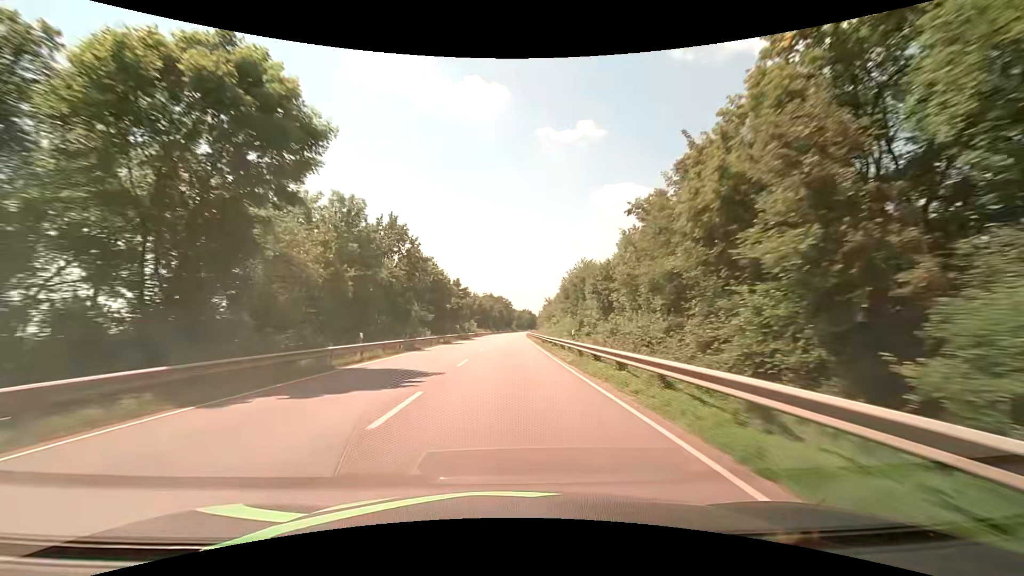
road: primary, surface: asphalt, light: Day
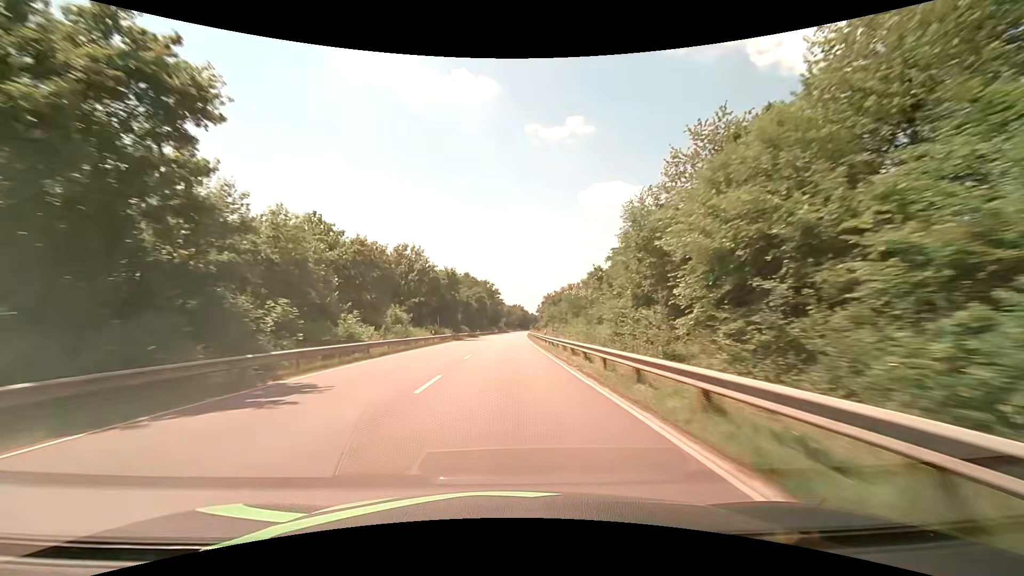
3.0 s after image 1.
(+1.3, +79.0) m; +2°
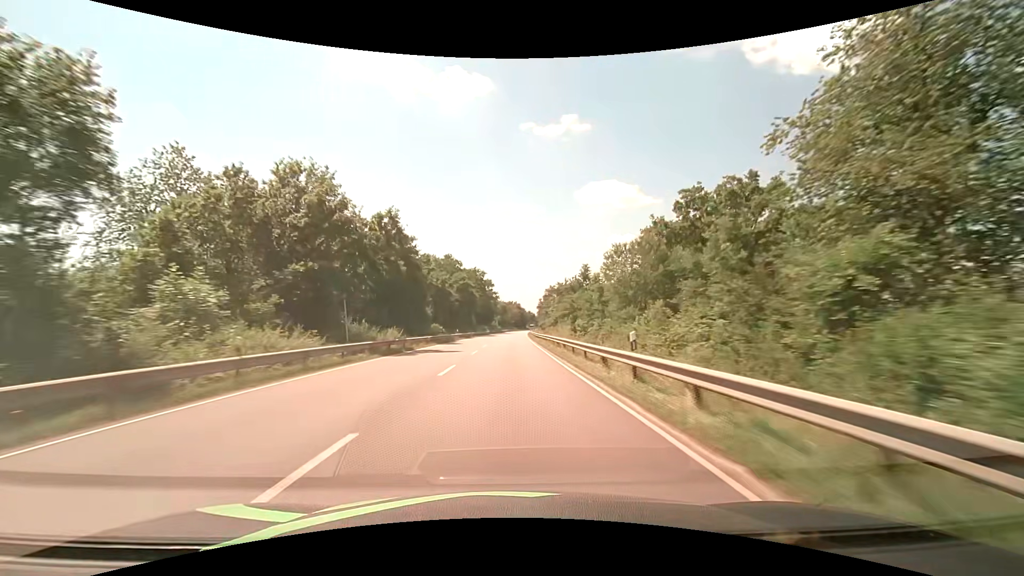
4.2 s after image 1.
(+0.1, +31.6) m; +1°
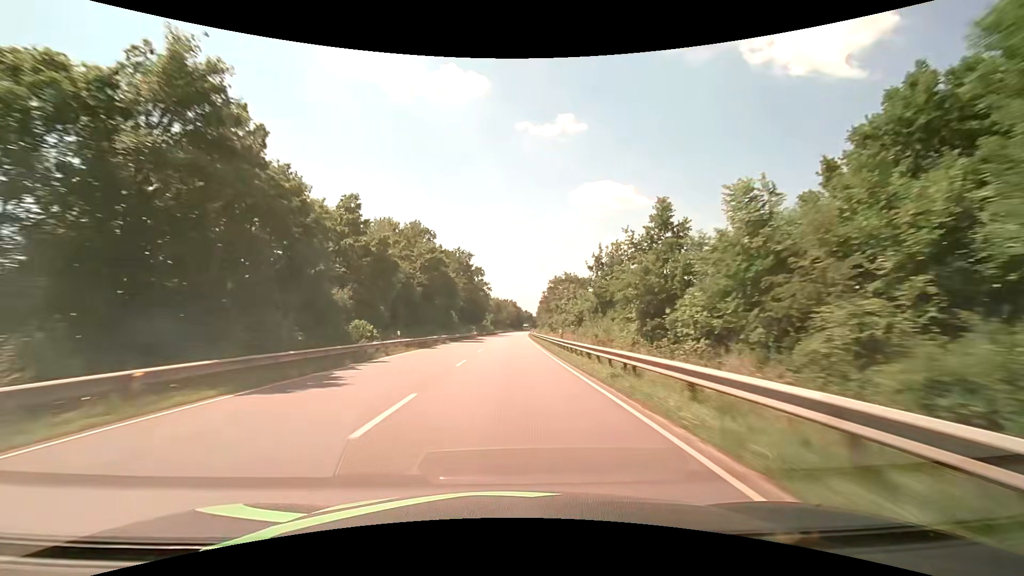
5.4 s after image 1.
(+0.1, +31.6) m; 0°
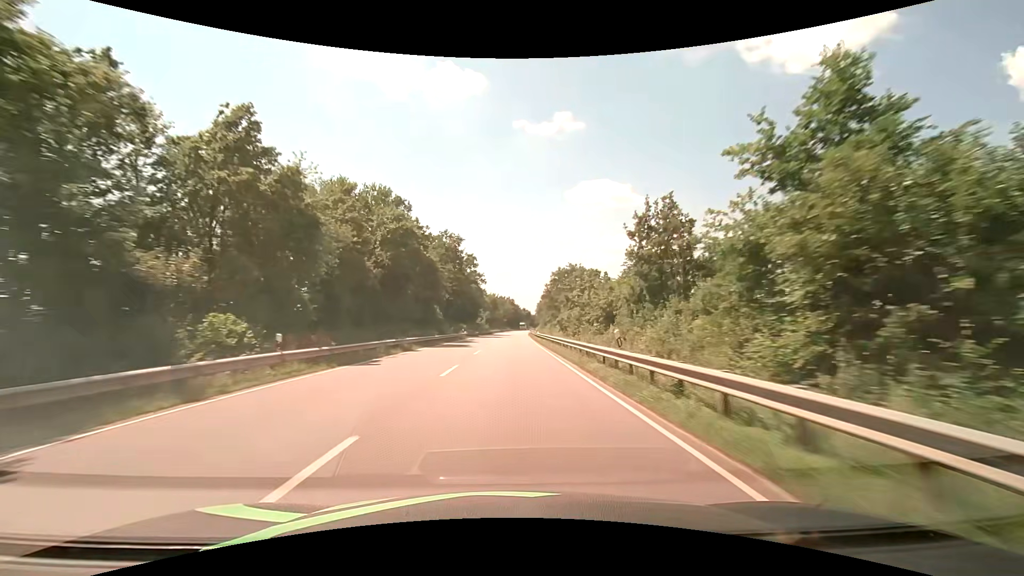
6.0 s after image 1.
(0.0, +15.8) m; 0°
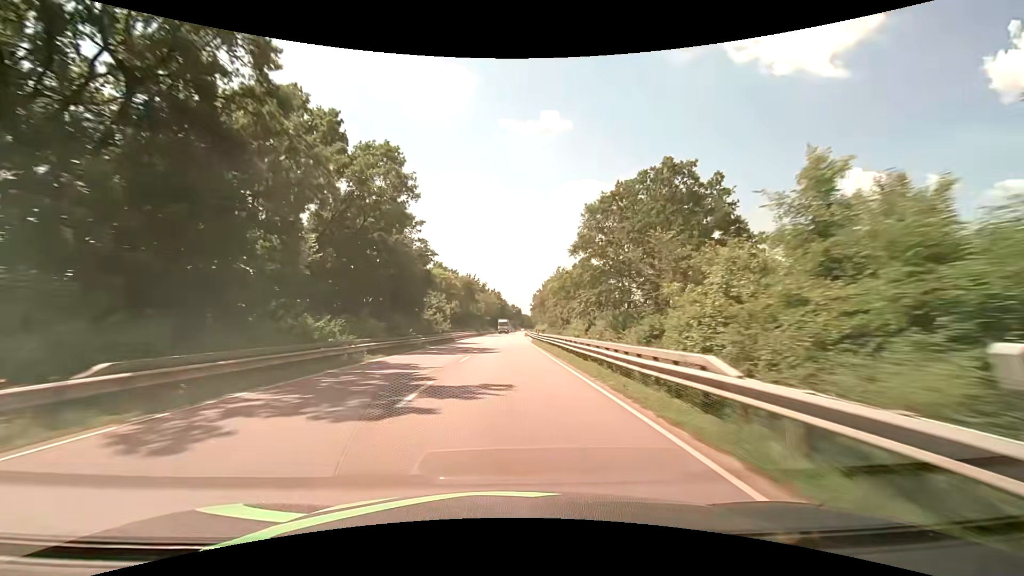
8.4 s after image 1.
(+0.8, +63.3) m; +1°
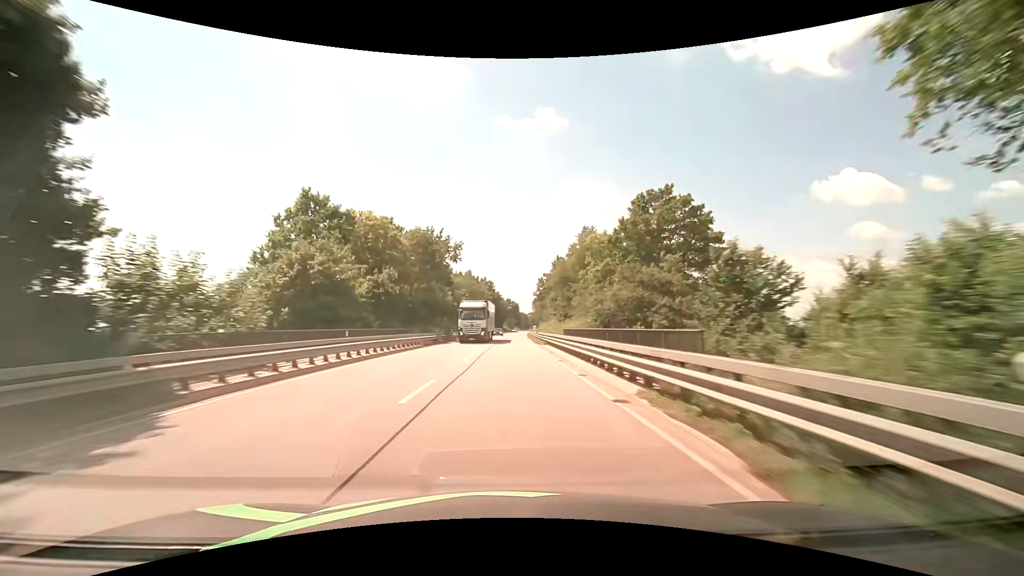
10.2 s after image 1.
(+0.2, +47.5) m; 0°
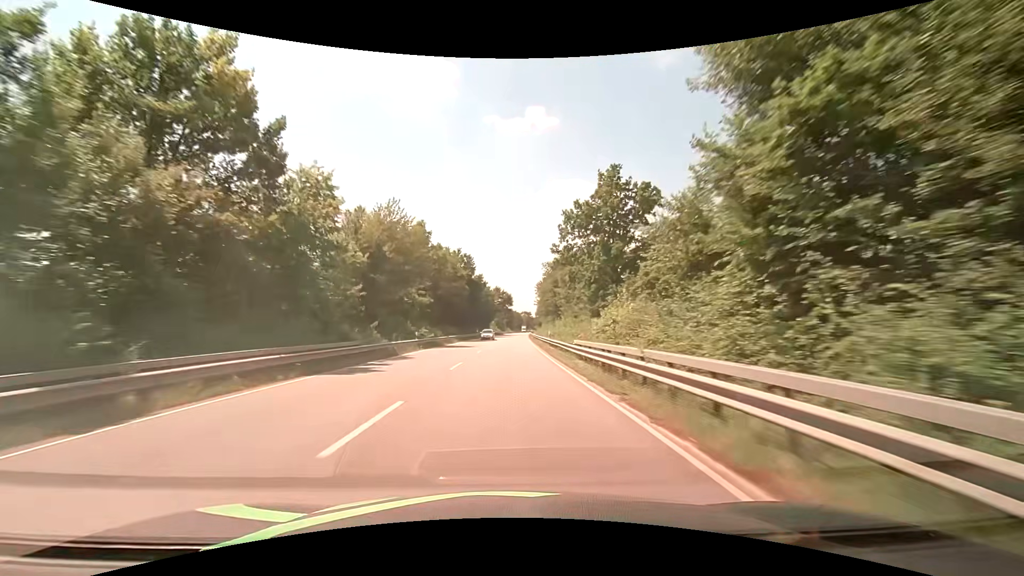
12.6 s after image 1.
(+1.0, +63.3) m; +1°
(0, +10) (0, +20) (0, +30) (0, +40) (0, +50) (+1, +60) (+1, +70) (+1, +80) (+2, +90) (+2, +100) m
